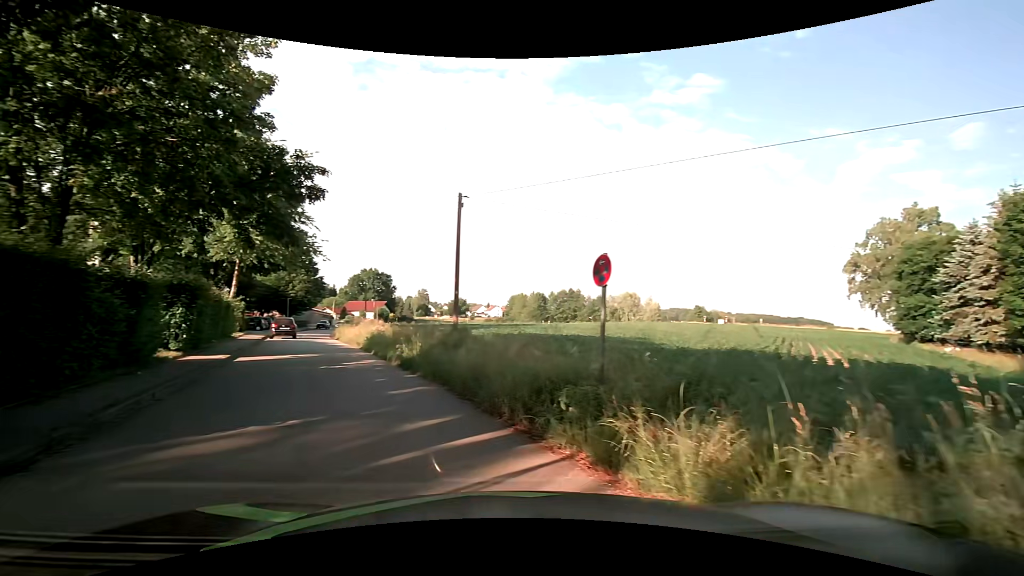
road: residential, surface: asphalt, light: Day
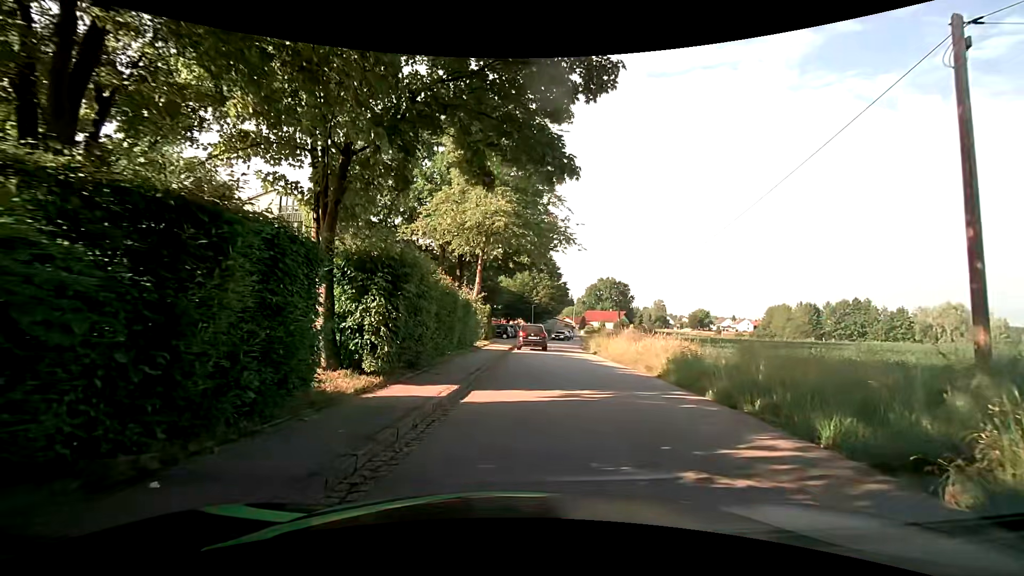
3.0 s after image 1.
(-4.5, +10.7) m; -28°
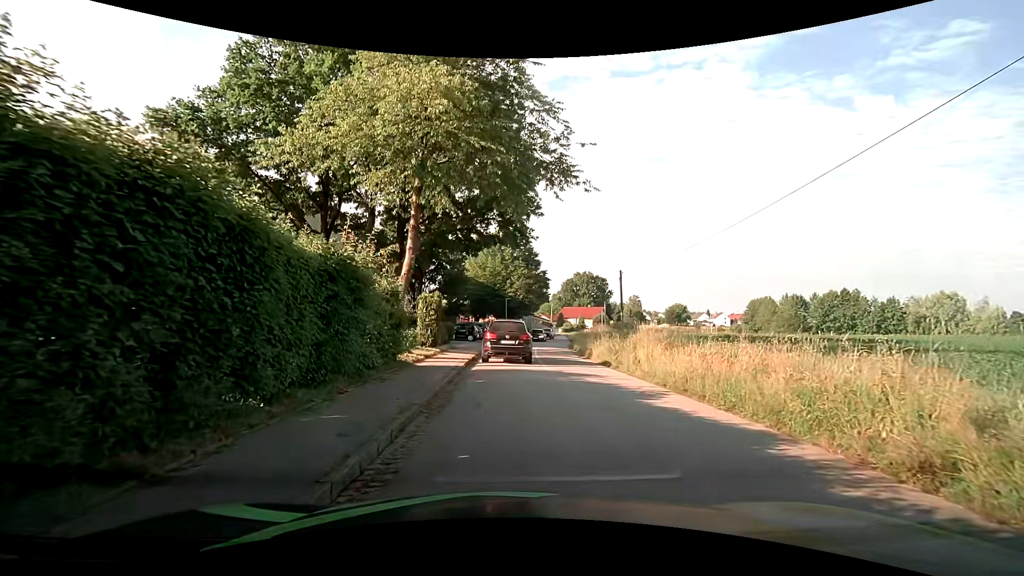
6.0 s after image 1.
(+0.4, +12.5) m; +3°
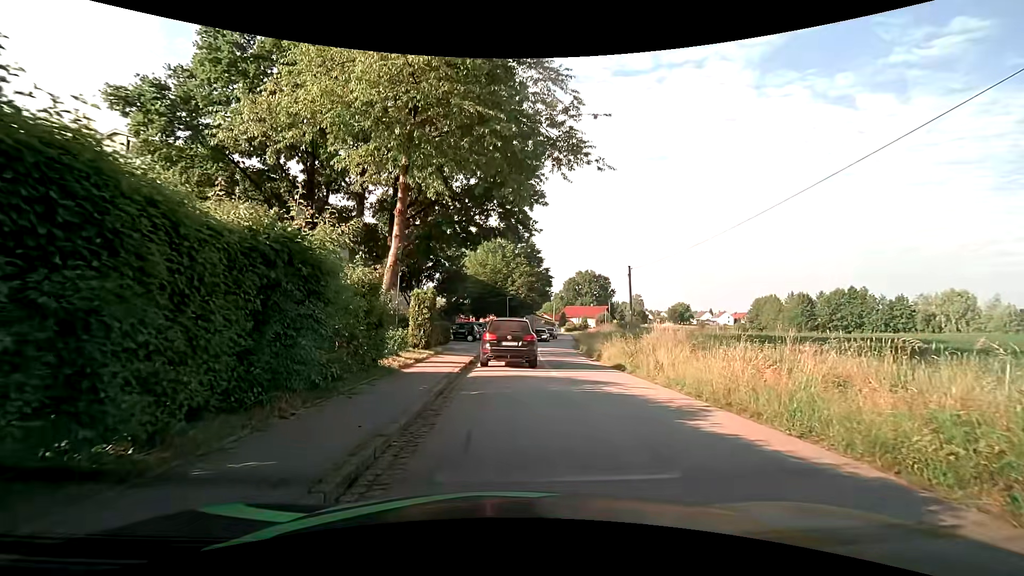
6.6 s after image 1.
(0.0, +2.2) m; 0°
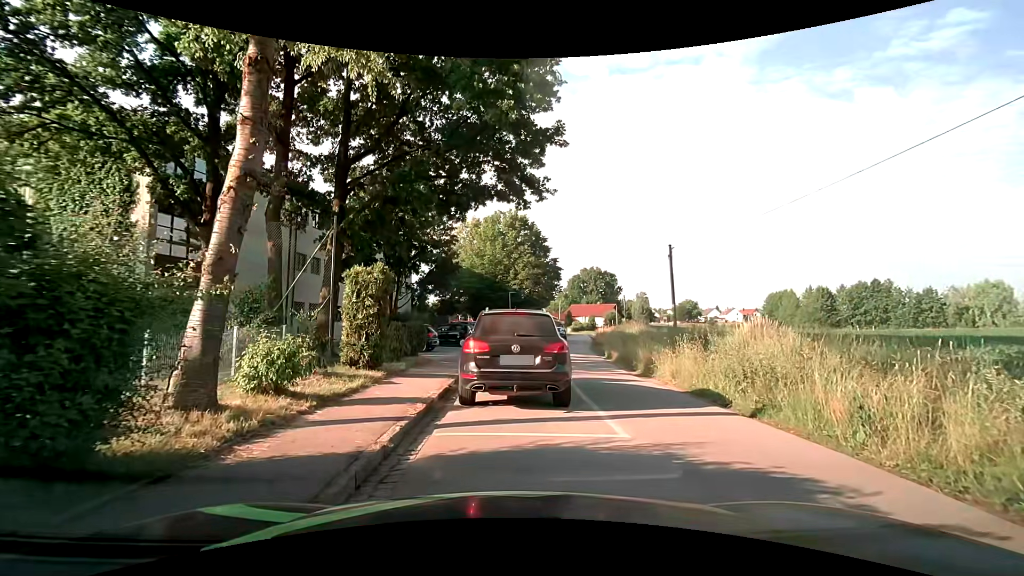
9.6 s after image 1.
(0.0, +8.2) m; -1°
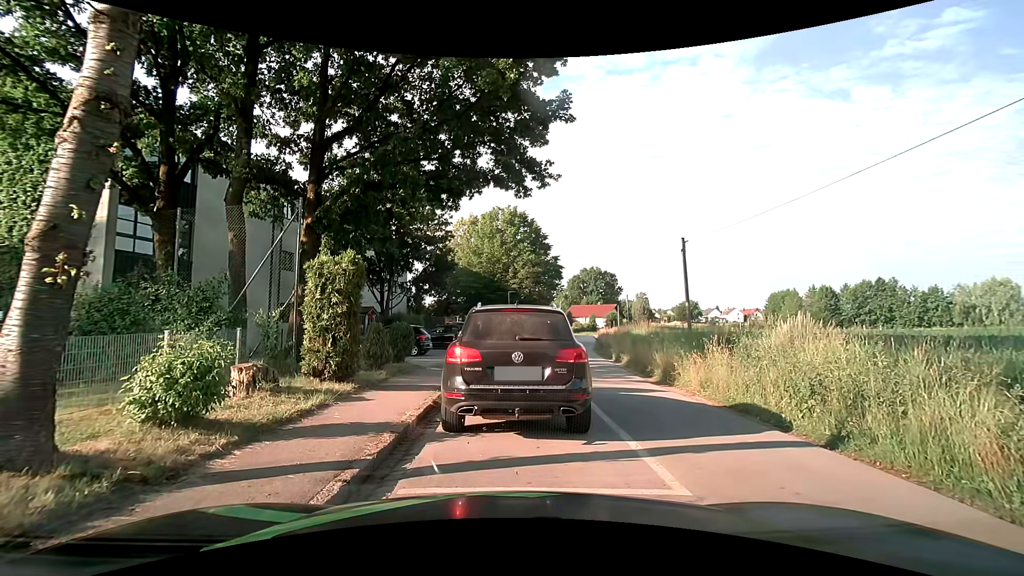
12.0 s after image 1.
(0.0, +2.0) m; +2°
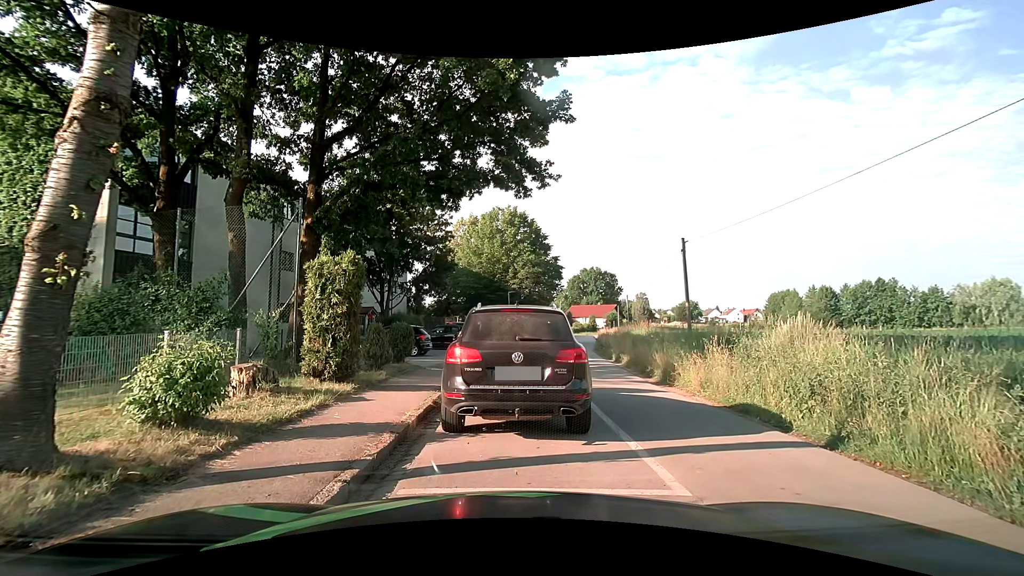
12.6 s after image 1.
(0.0, 0.0) m; 0°
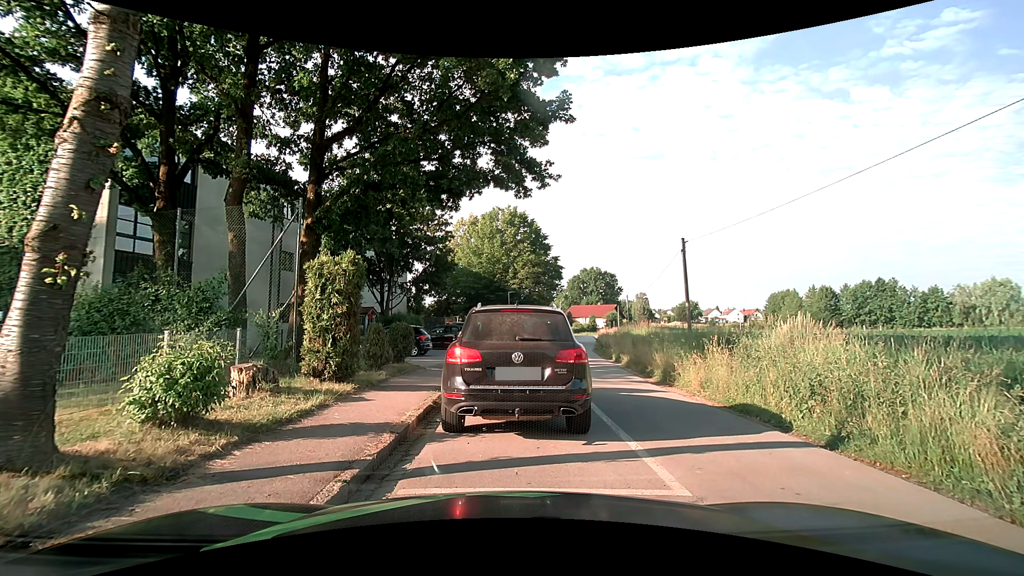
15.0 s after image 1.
(0.0, 0.0) m; 0°
